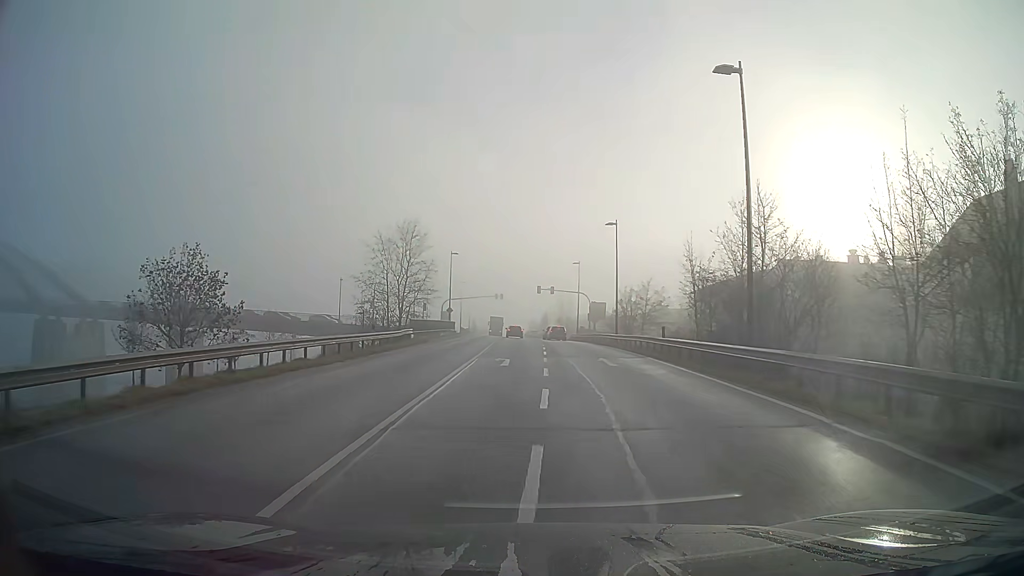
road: primary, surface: asphalt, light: Day
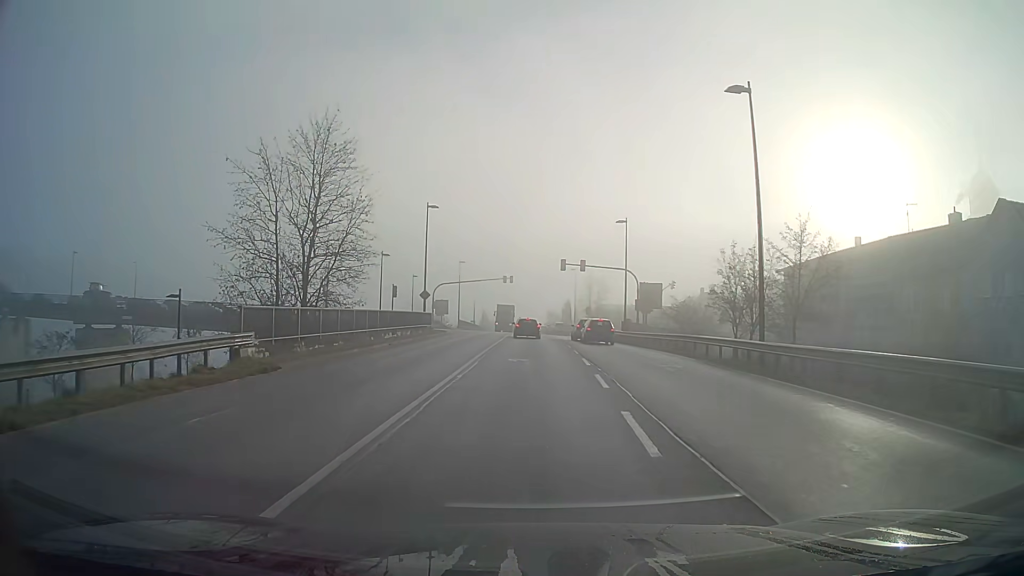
(-0.3, +27.5) m; -1°
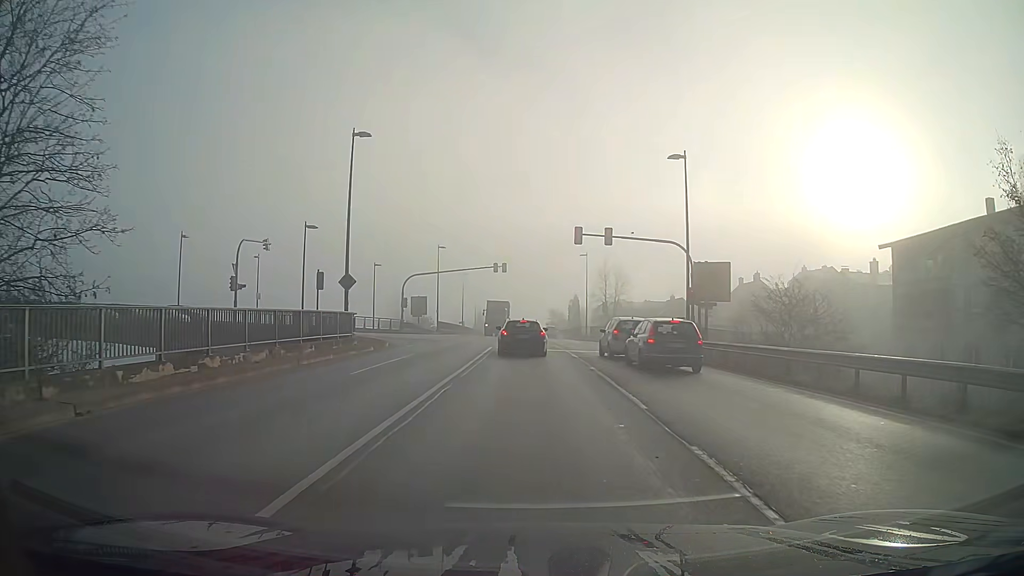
(0.0, +20.2) m; 0°
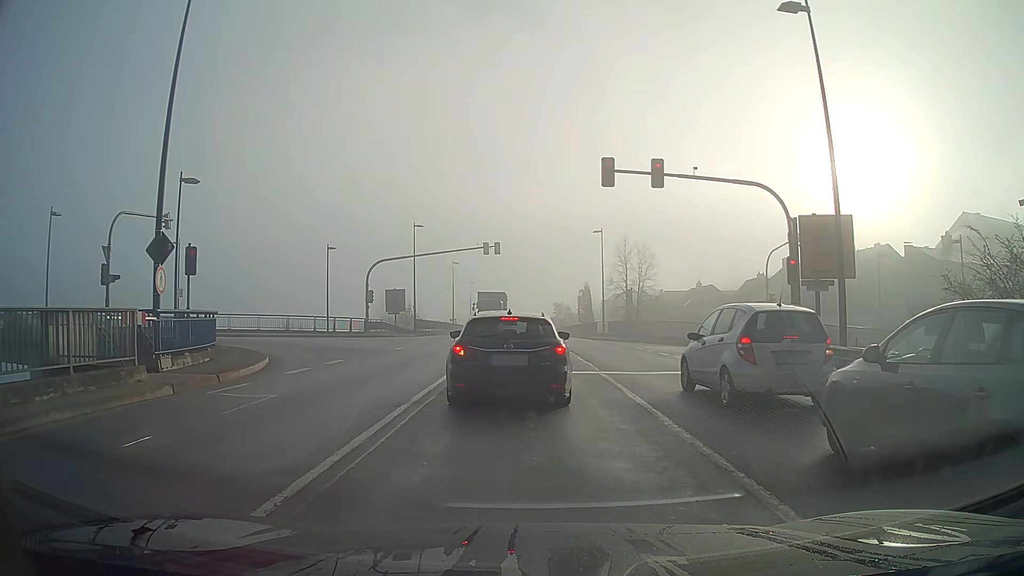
(0.0, +14.9) m; 0°
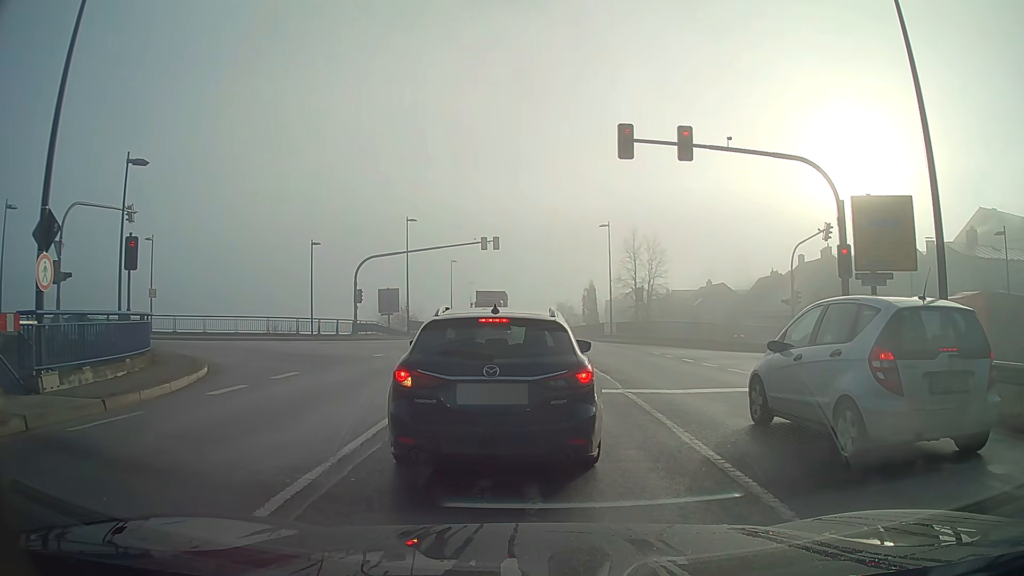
(0.0, +3.9) m; 0°
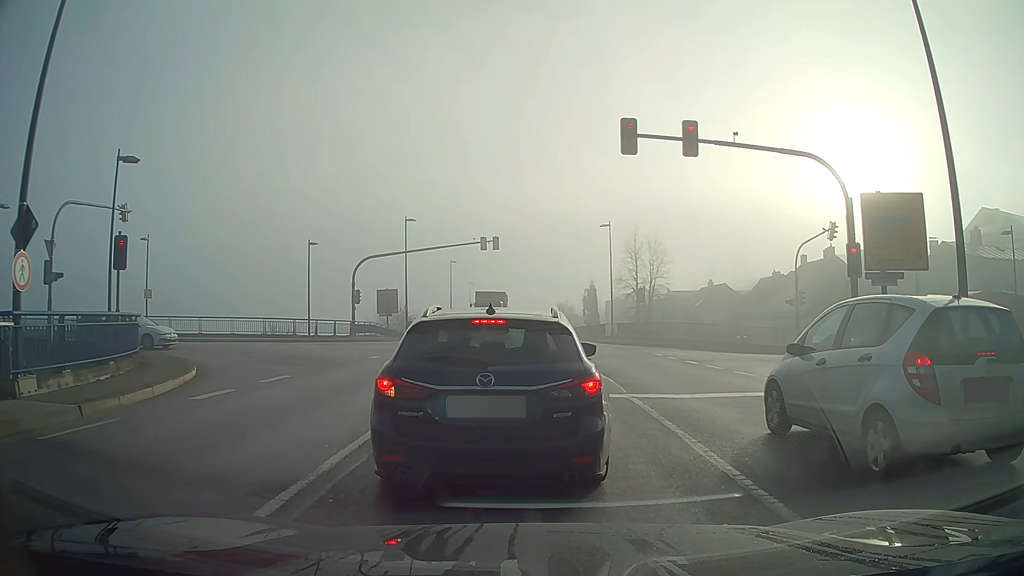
(0.0, +0.6) m; 0°
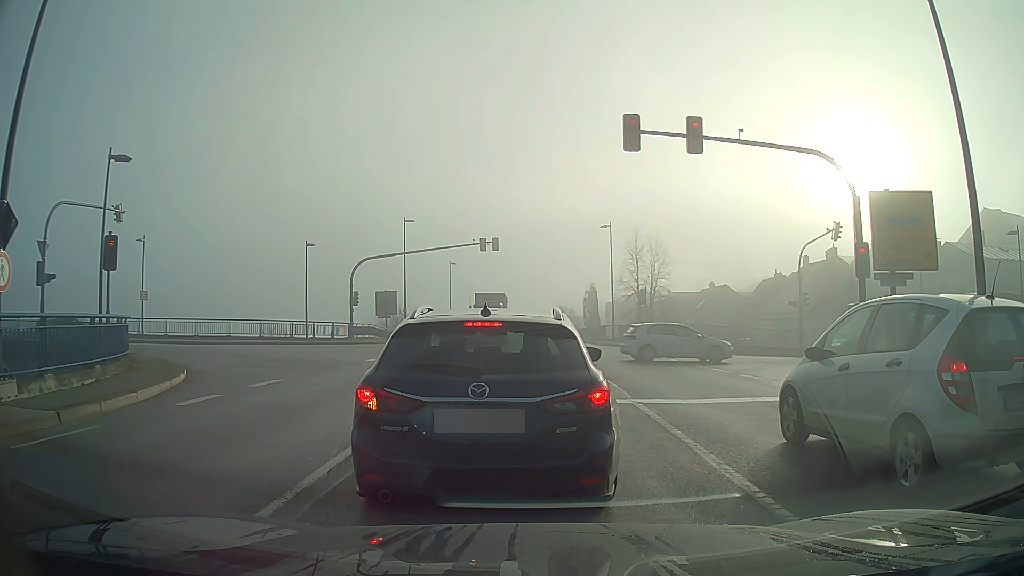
(0.0, +0.6) m; 0°
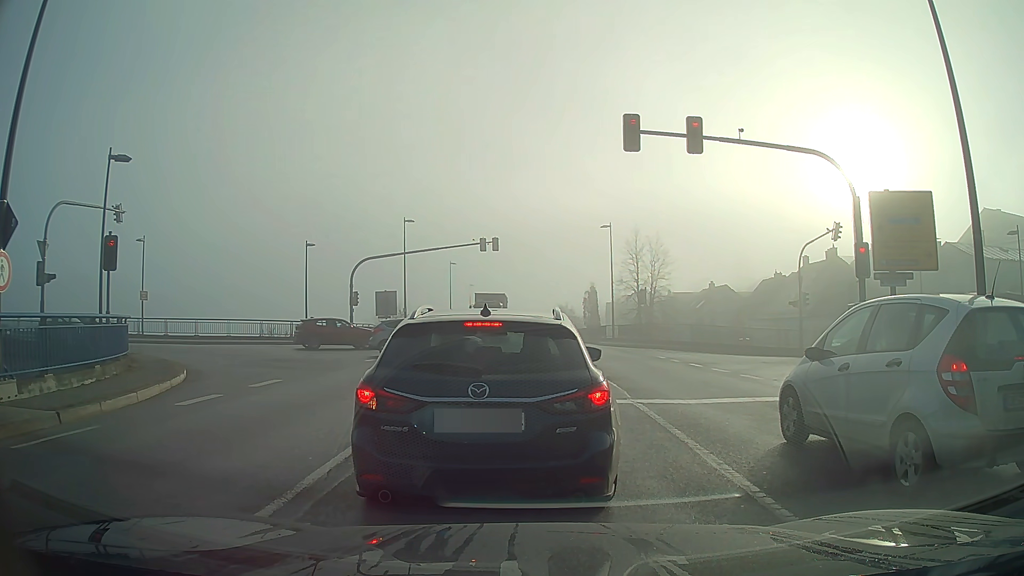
(0.0, 0.0) m; 0°
(0, +10) (-1, +20) (-8, +28) (-17, +31) (-27, +32) (-37, +32) (-47, +32) (-57, +31) (-67, +31) (-77, +31) m
